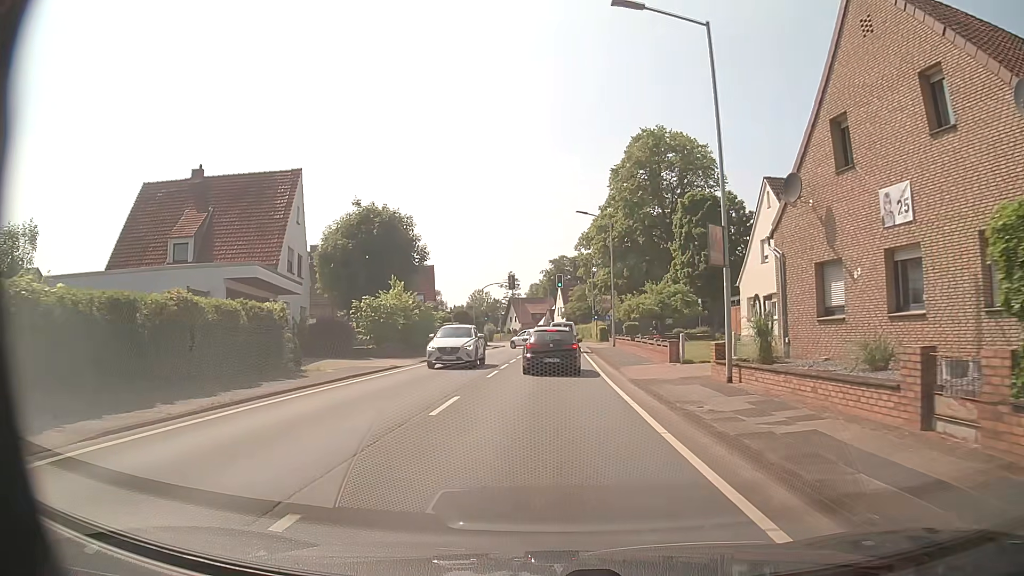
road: secondary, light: Day
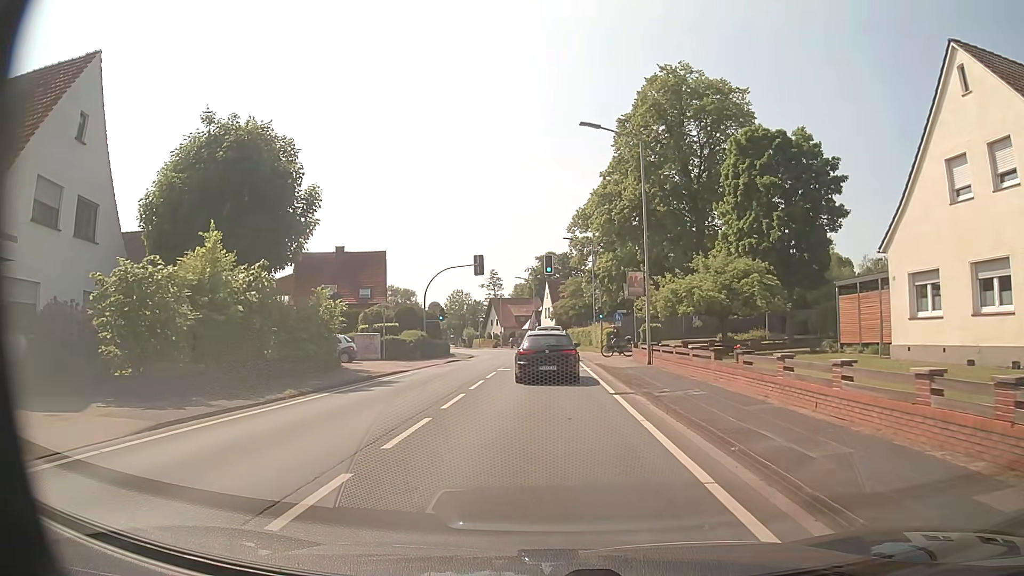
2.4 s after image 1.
(+0.1, +20.1) m; +1°
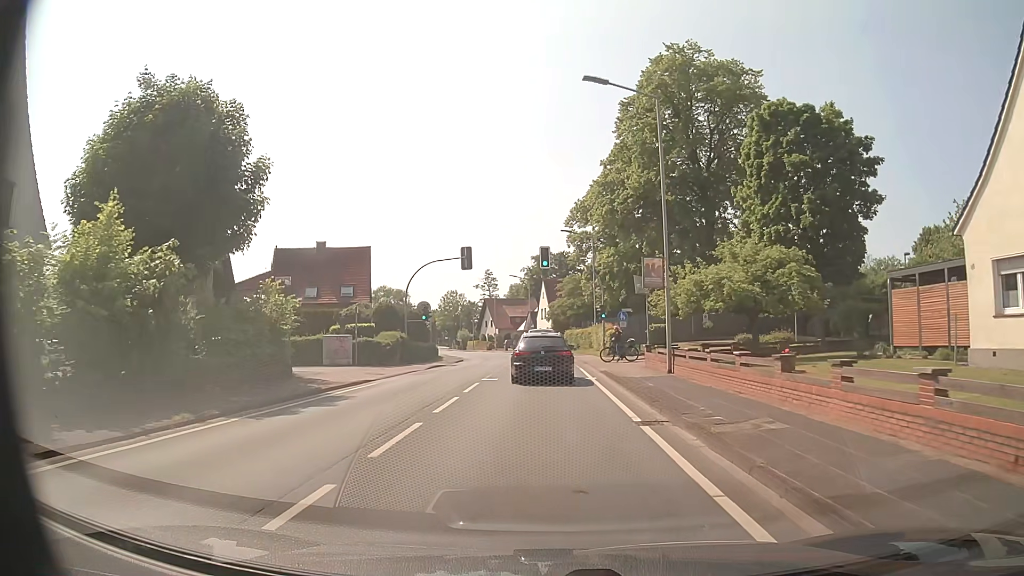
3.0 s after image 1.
(0.0, +4.9) m; 0°
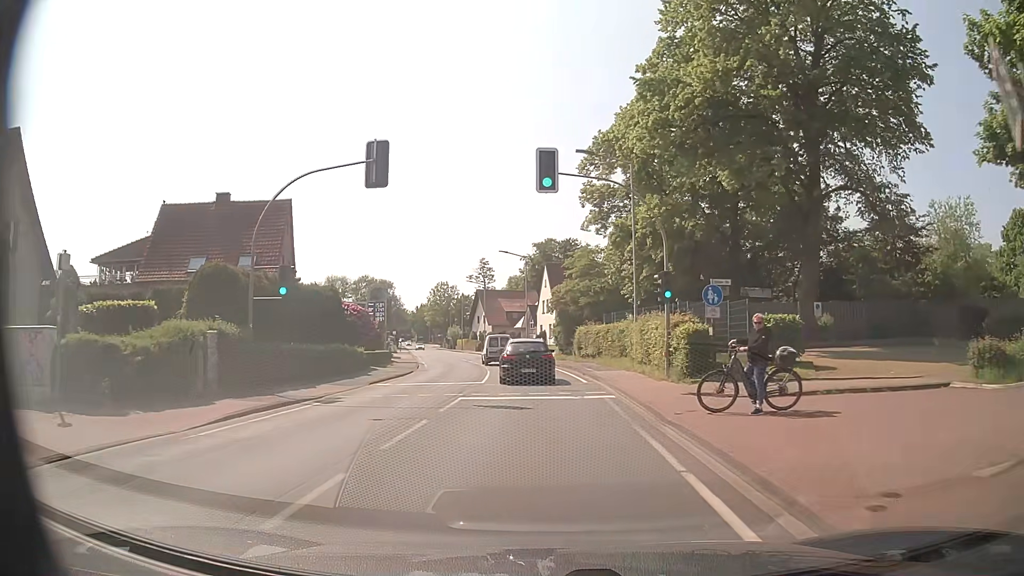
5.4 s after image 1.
(-0.1, +22.0) m; -1°
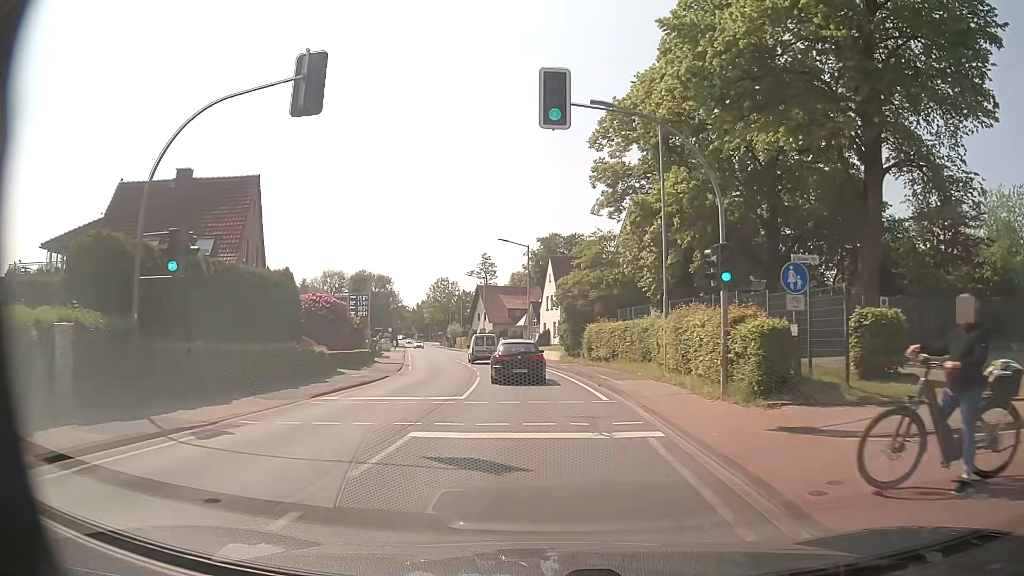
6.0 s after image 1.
(0.0, +6.2) m; 0°
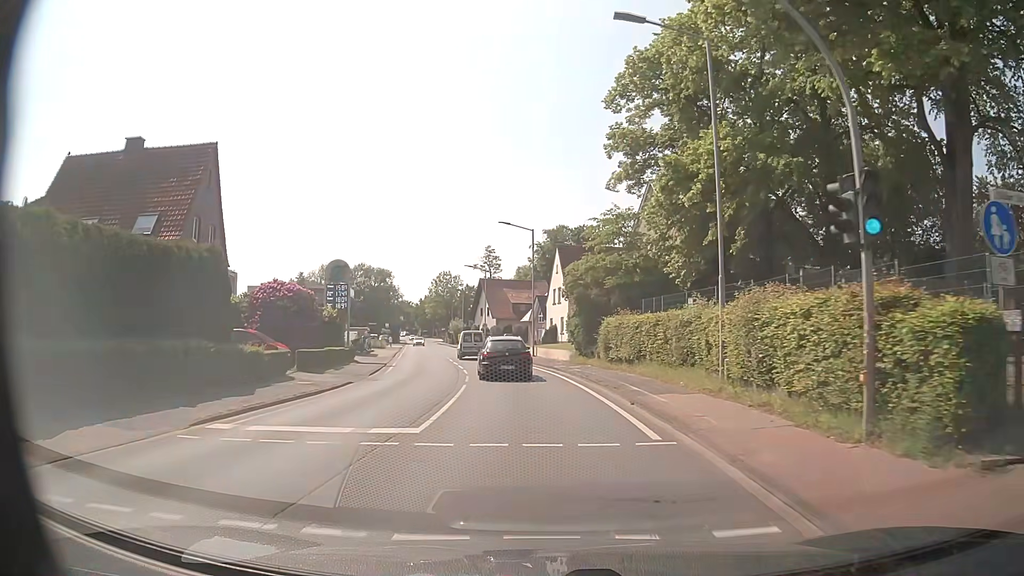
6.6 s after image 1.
(0.0, +6.4) m; 0°
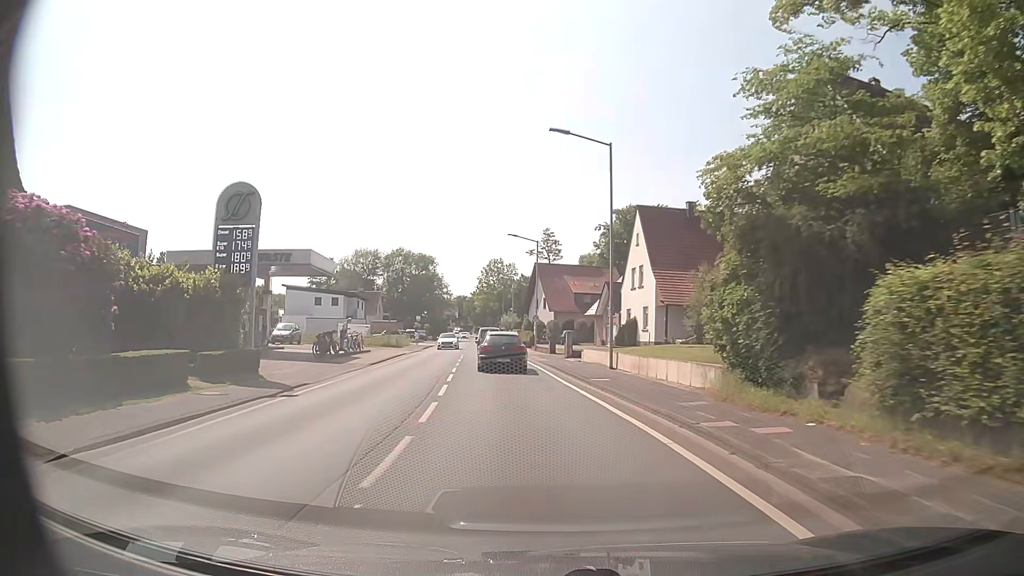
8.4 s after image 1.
(-0.9, +20.7) m; -5°
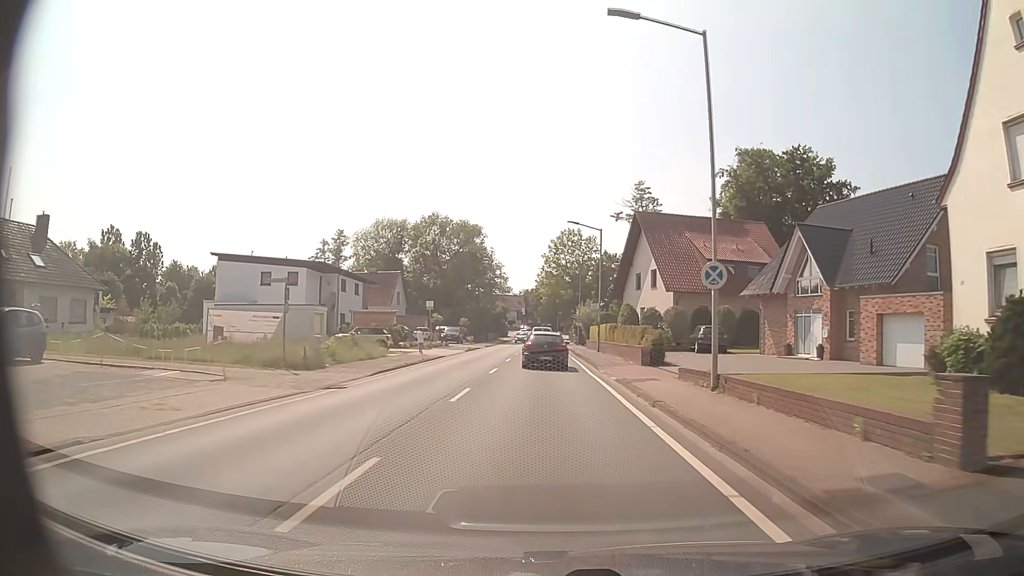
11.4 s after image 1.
(-2.8, +37.8) m; -7°
(0, +10) (0, +20) (0, +30) (+1, +40) (+1, +50) (+1, +60) (+1, +70) (+1, +80) (+1, +90) (+1, +100) m
